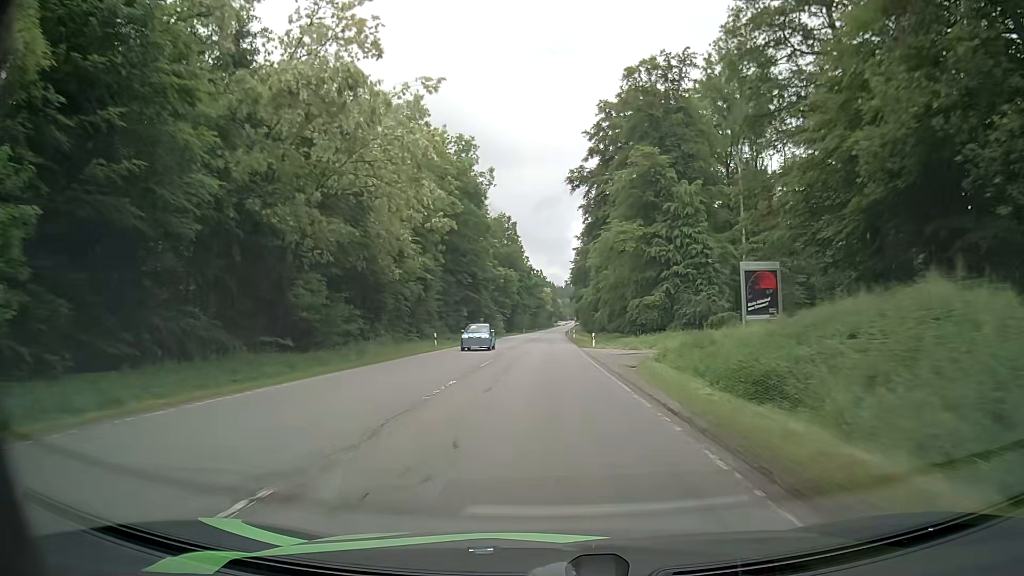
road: secondary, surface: asphalt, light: Day
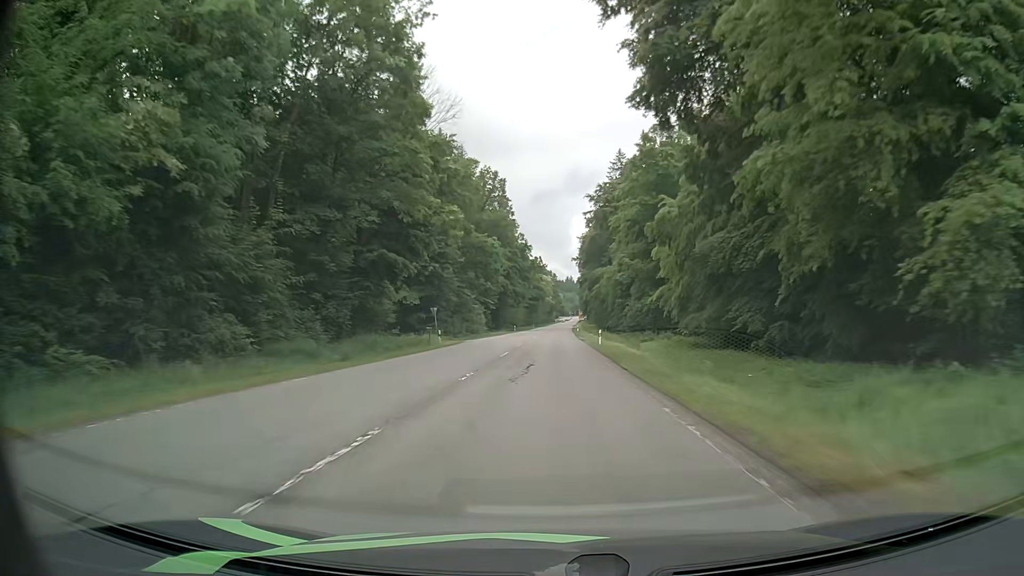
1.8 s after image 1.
(+0.1, +43.2) m; 0°
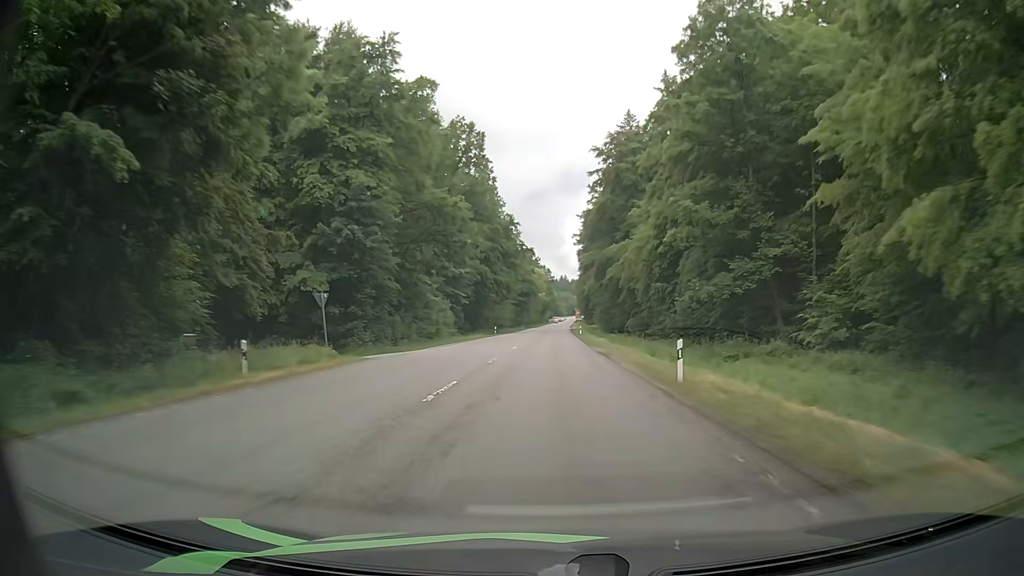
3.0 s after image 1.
(0.0, +28.7) m; +1°
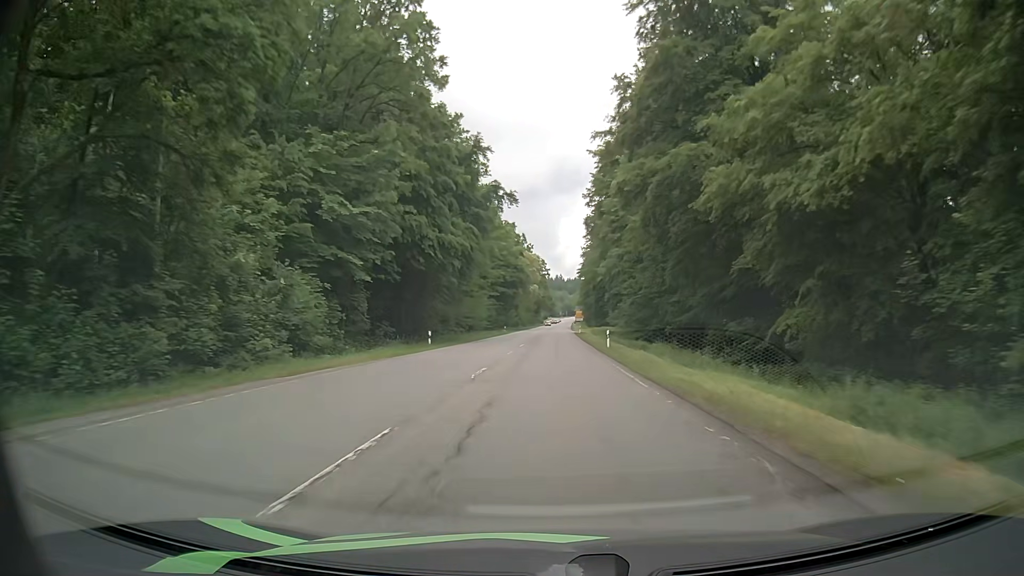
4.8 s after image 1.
(-0.1, +43.0) m; 0°
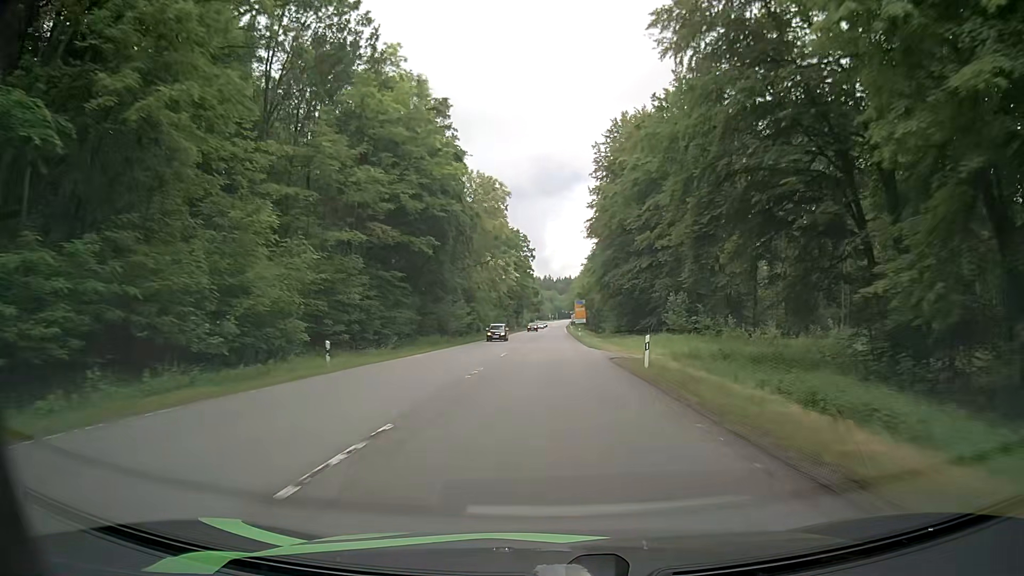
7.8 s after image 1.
(+1.3, +71.4) m; 0°
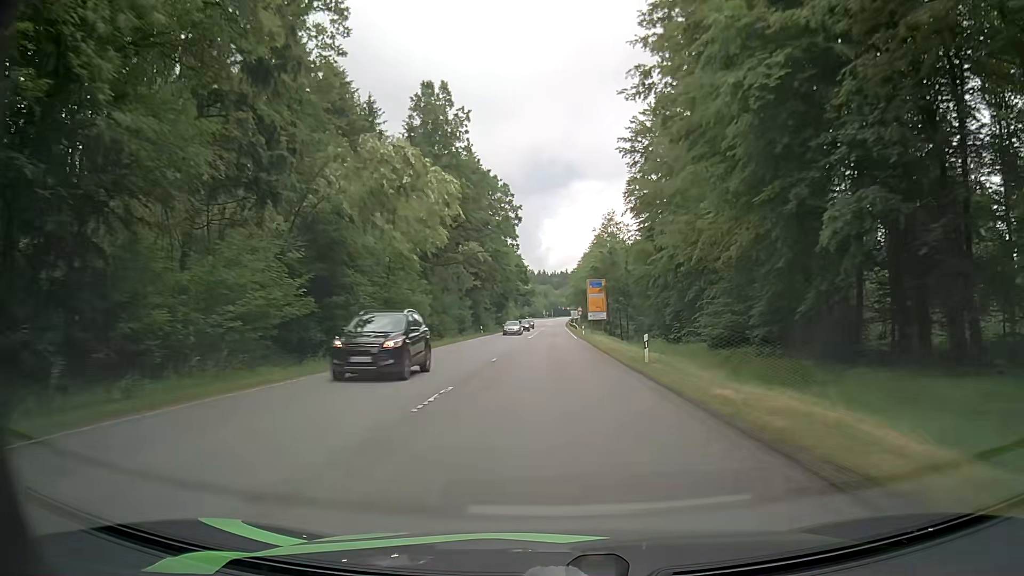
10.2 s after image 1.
(+1.7, +55.6) m; +2°
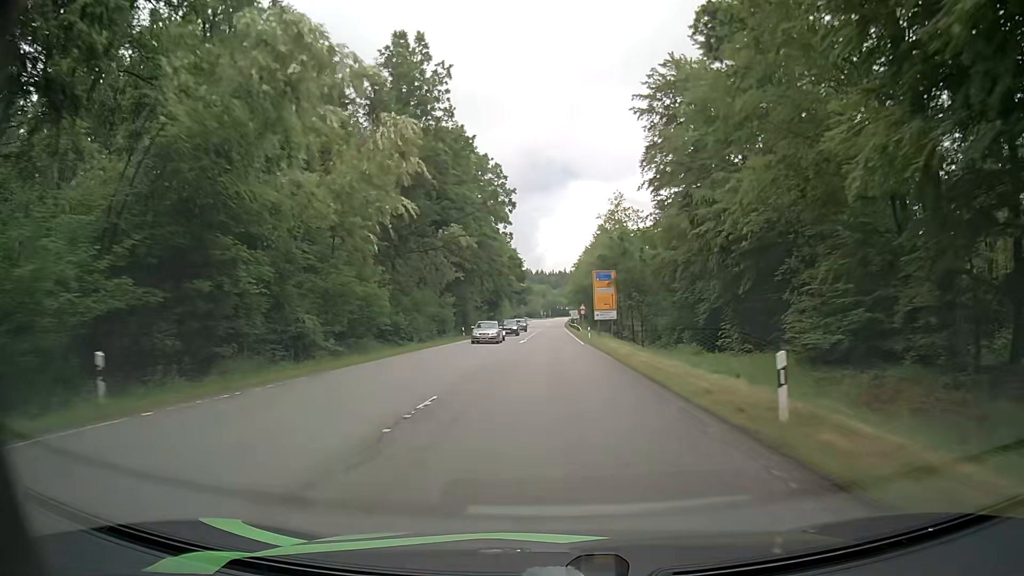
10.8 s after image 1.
(0.0, +13.2) m; 0°
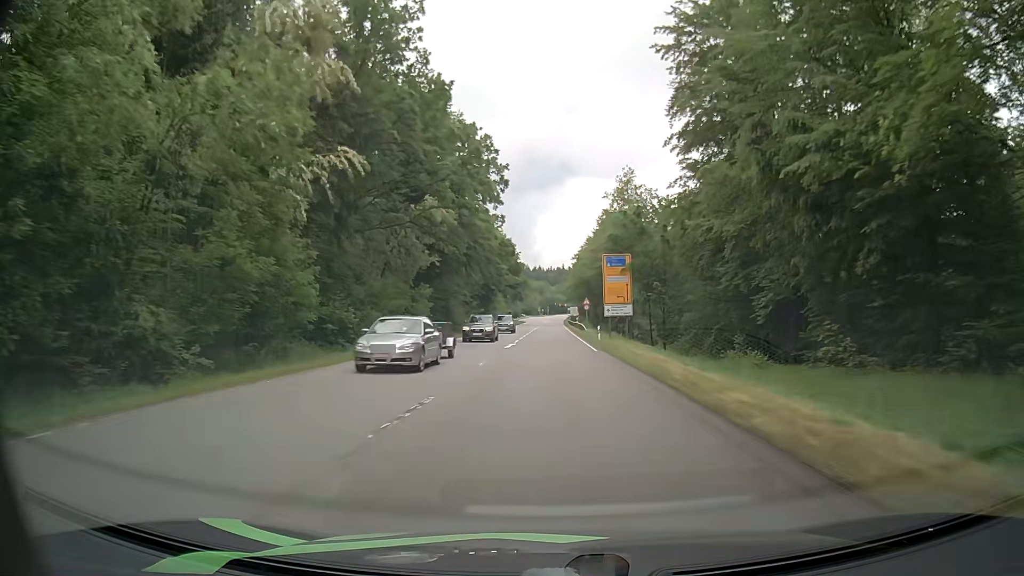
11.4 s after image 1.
(0.0, +12.8) m; 0°
(0, +10) (0, +20) (0, +30) (0, +40) (0, +50) (+1, +60) (+1, +70) (+1, +80) (+1, +90) (+1, +100) m
